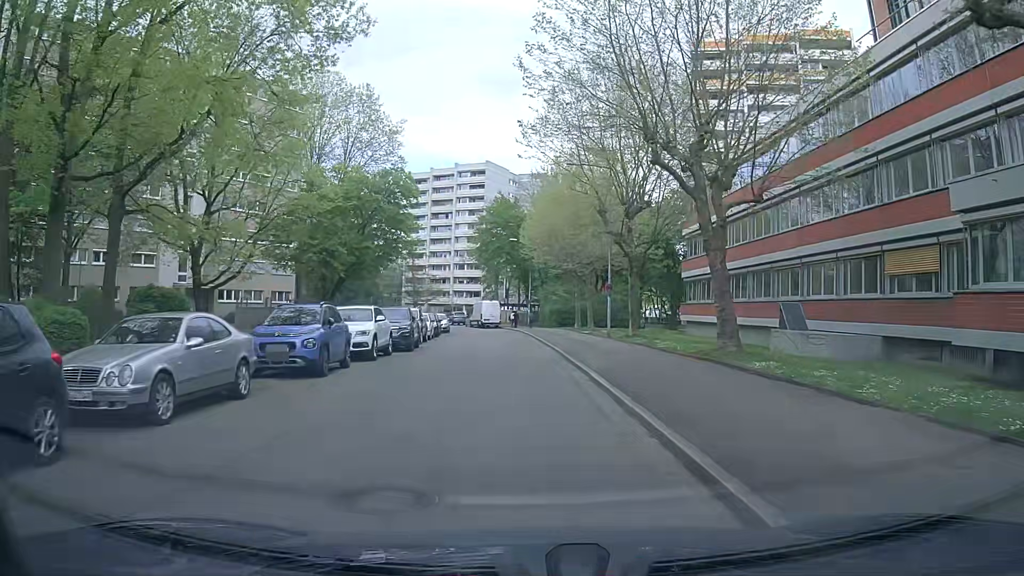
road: residential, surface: asphalt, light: Day
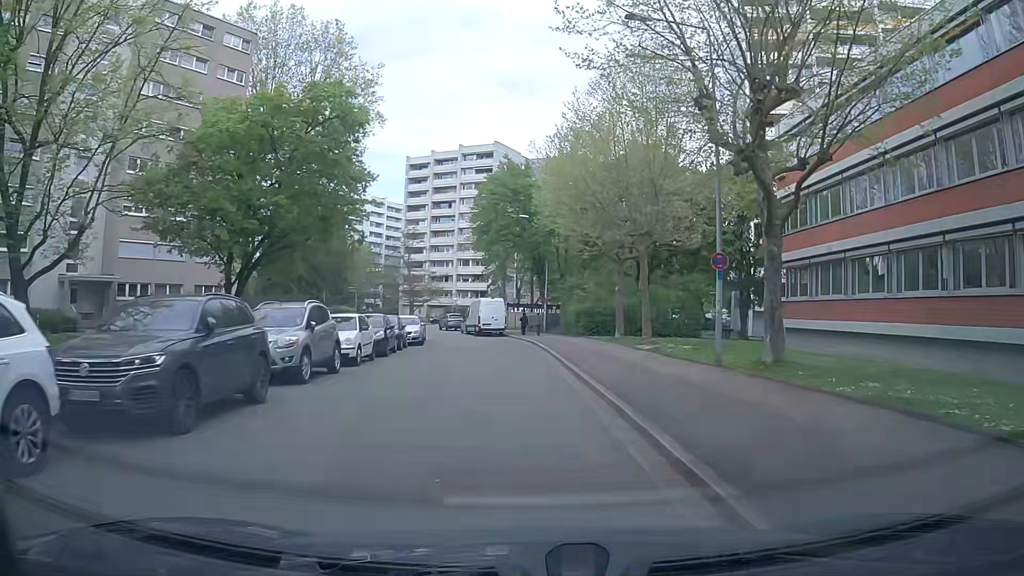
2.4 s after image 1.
(0.0, +17.9) m; -1°
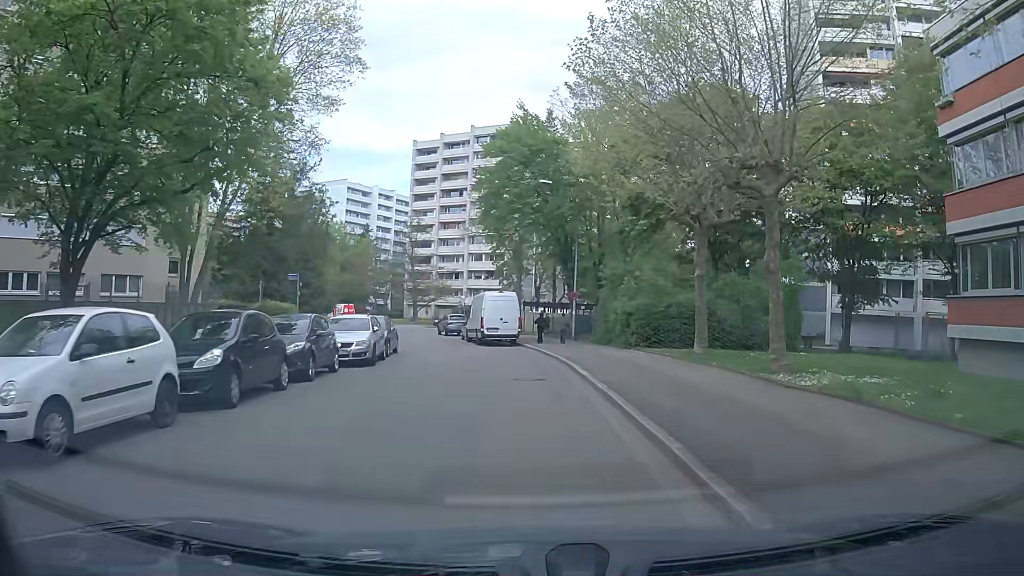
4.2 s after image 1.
(-0.1, +13.7) m; -1°
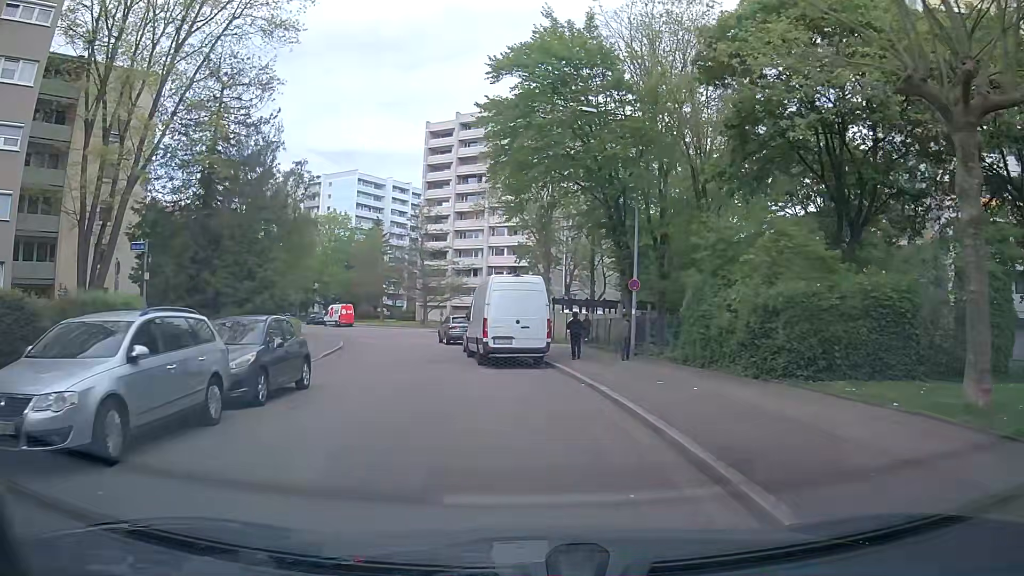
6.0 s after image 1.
(-0.3, +13.6) m; -3°
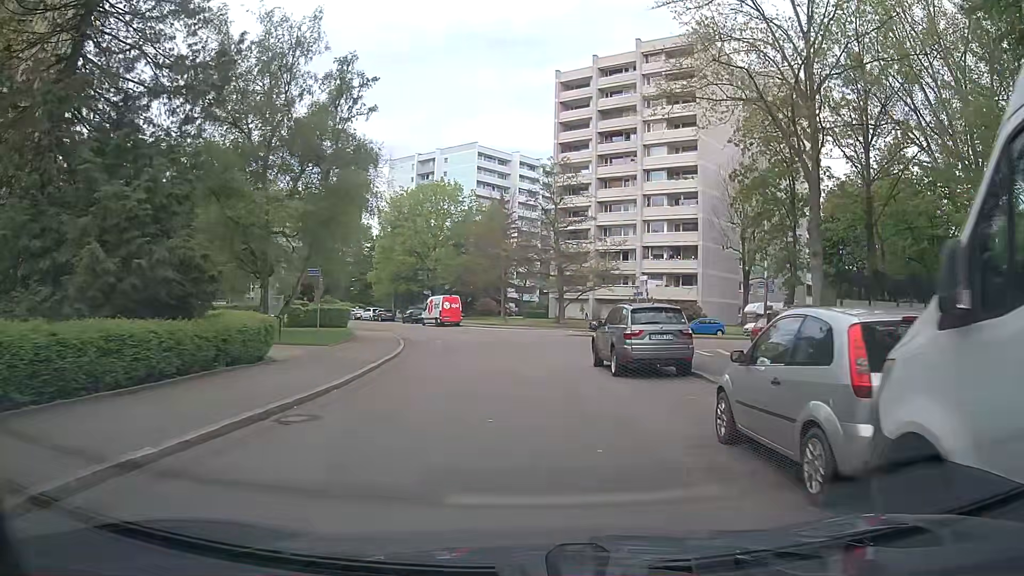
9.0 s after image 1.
(-3.1, +21.9) m; -10°
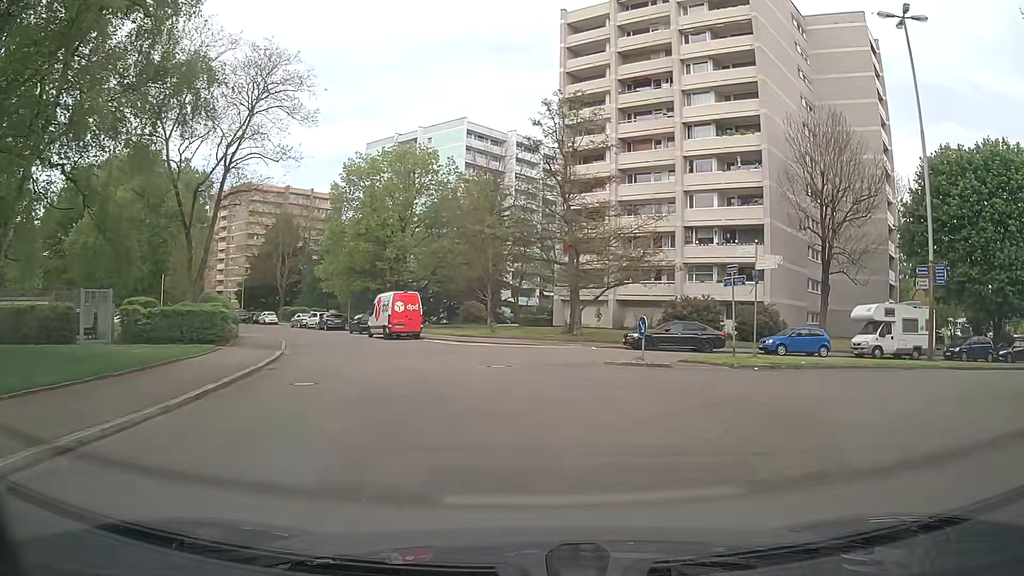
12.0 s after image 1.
(-0.2, +19.9) m; -2°
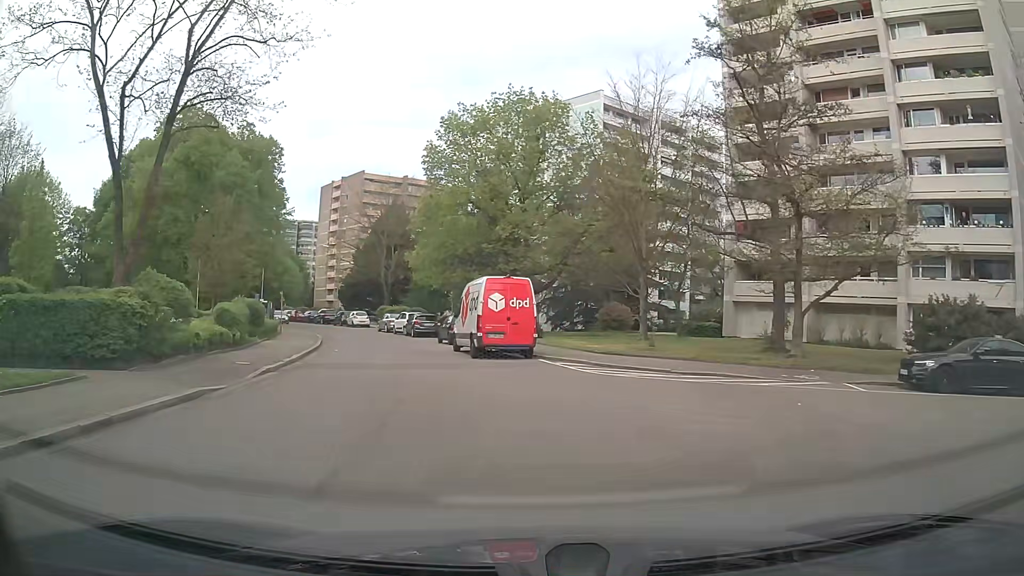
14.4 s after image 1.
(-1.1, +15.6) m; -12°
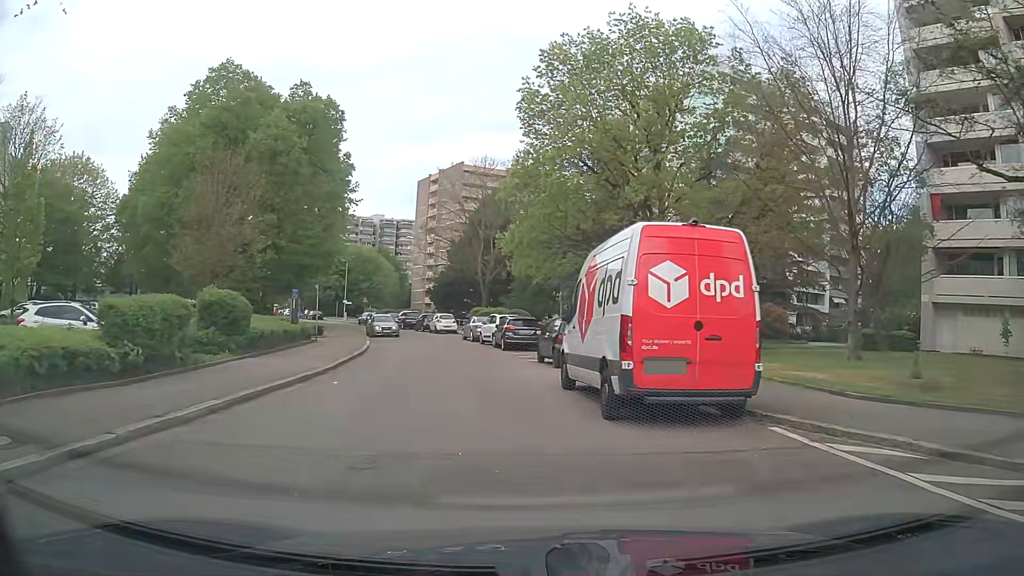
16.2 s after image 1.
(-0.9, +12.9) m; -8°
(0, +10) (-1, +20) (-3, +30) (-5, +40) (-8, +49) (-12, +58) (-16, +67) (-21, +76) (-26, +85) (-31, +94) m
